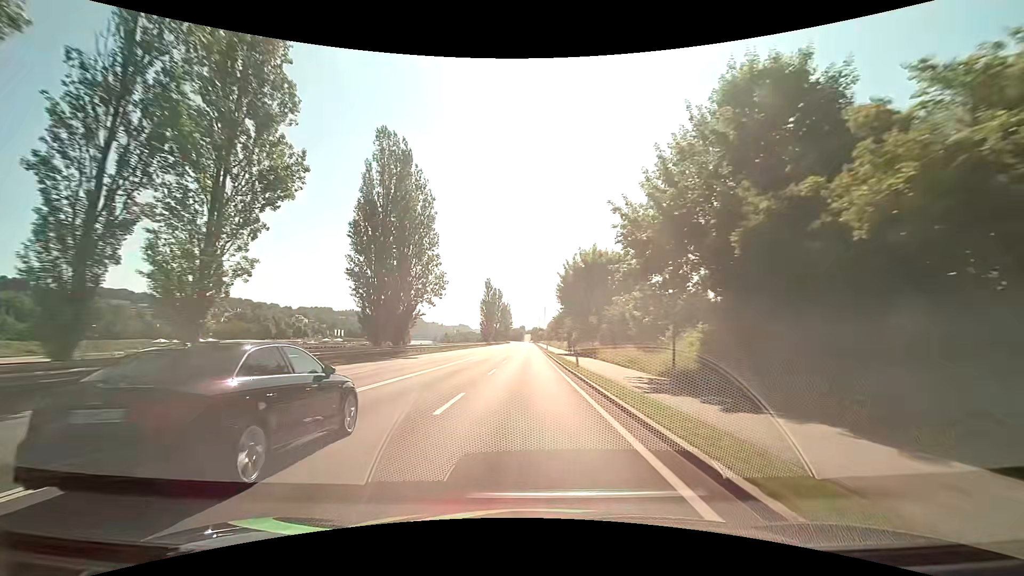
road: primary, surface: asphalt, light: Day
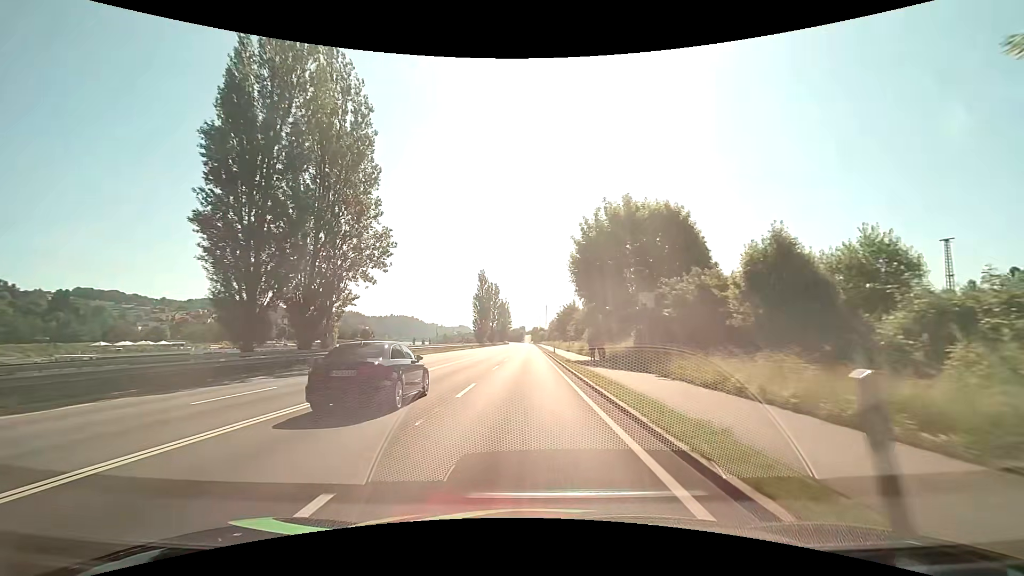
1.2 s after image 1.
(0.0, +21.0) m; 0°
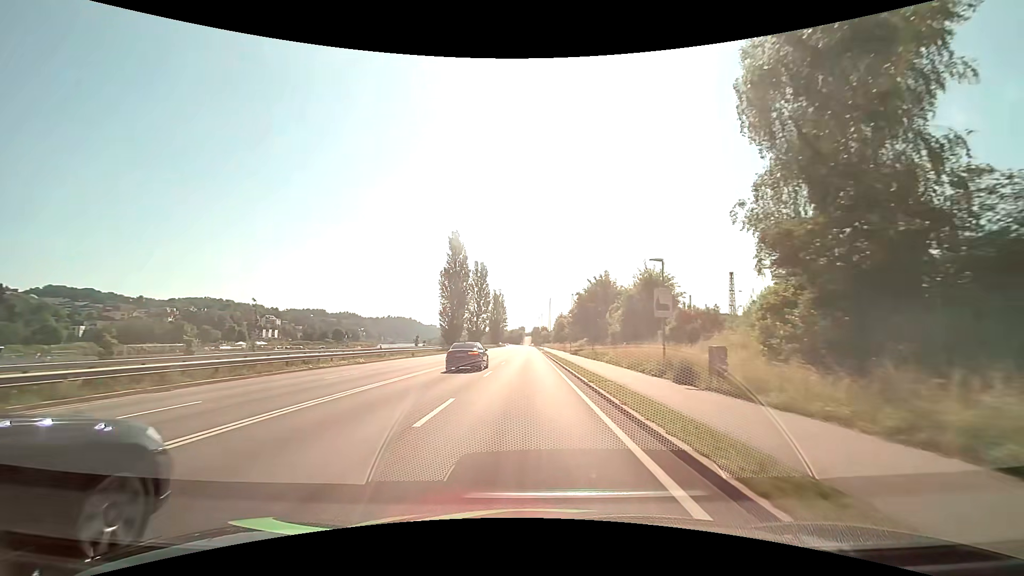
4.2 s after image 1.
(+0.2, +51.9) m; 0°
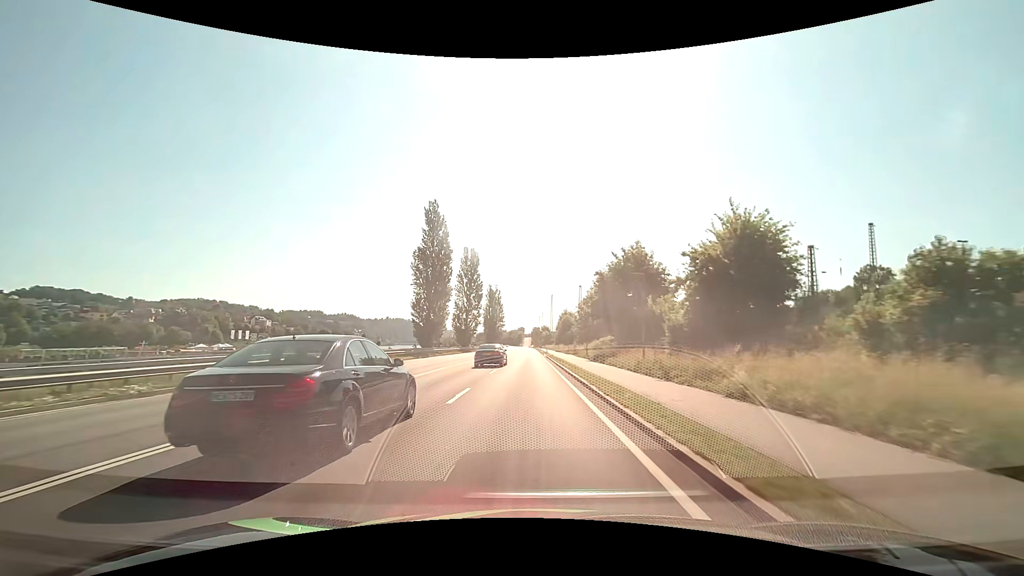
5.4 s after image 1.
(-0.1, +20.7) m; 0°
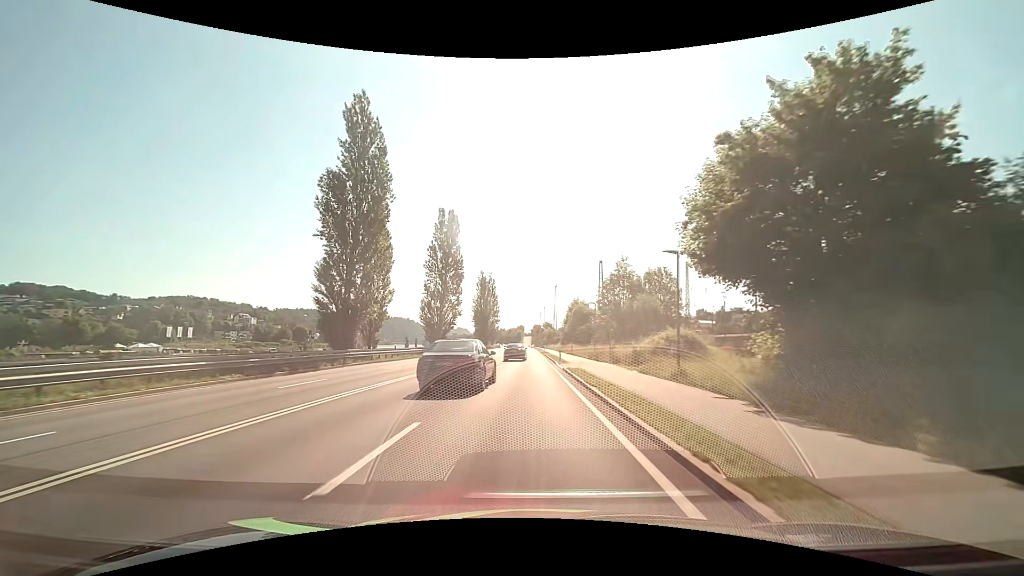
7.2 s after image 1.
(0.0, +31.1) m; 0°
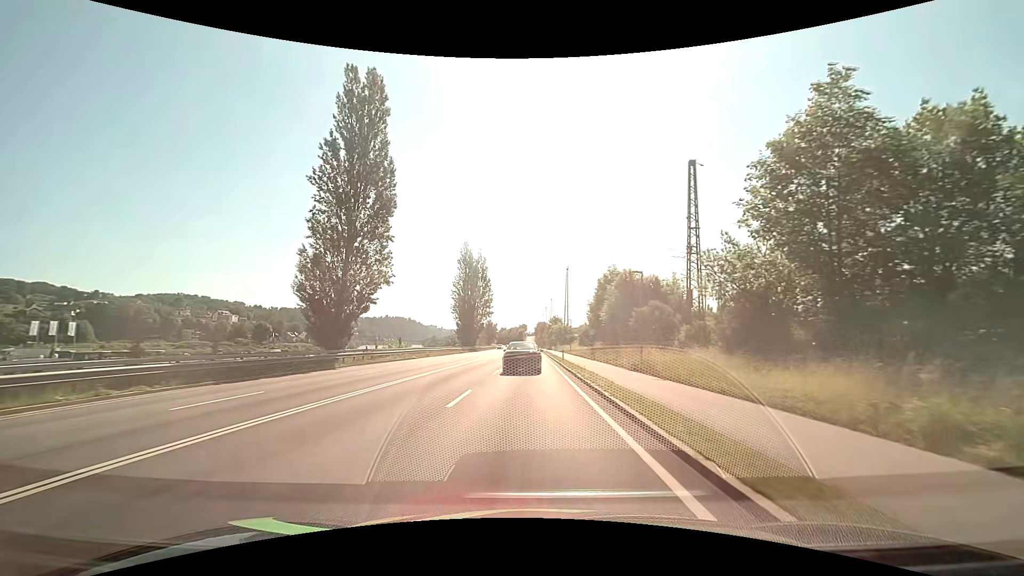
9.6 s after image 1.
(-0.1, +41.4) m; 0°
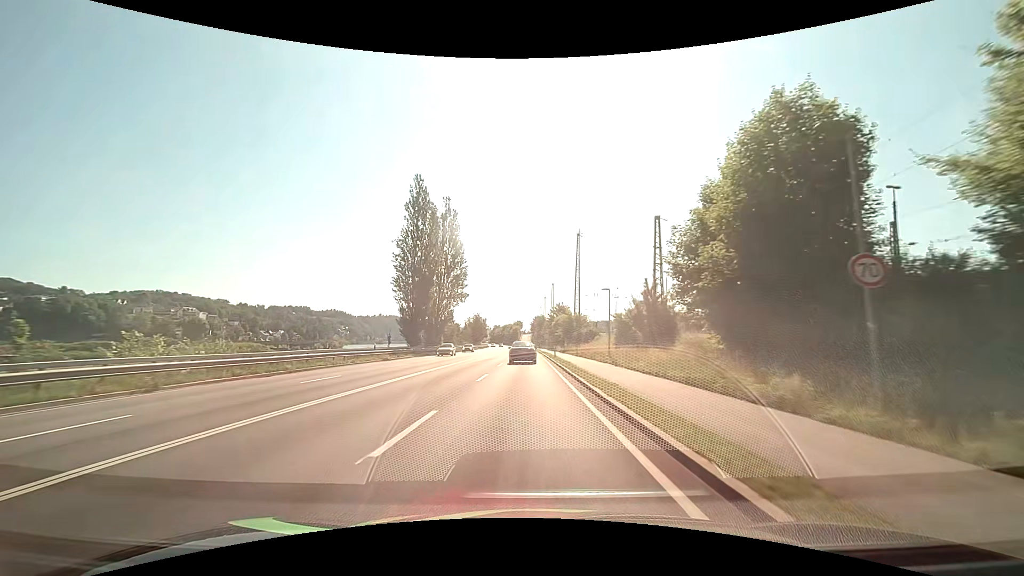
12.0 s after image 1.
(+0.2, +41.1) m; +1°
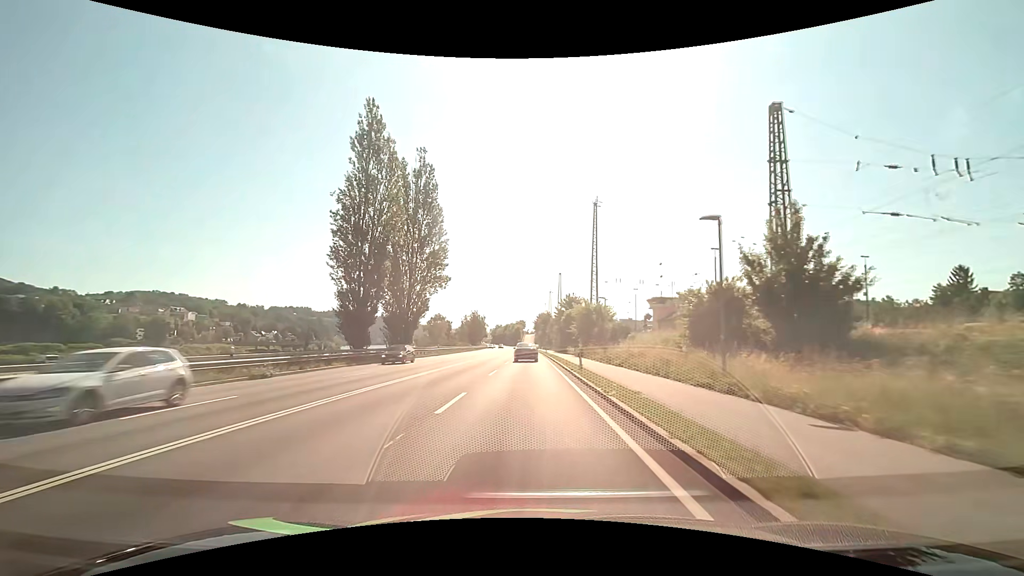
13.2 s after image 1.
(-0.1, +20.3) m; 0°
